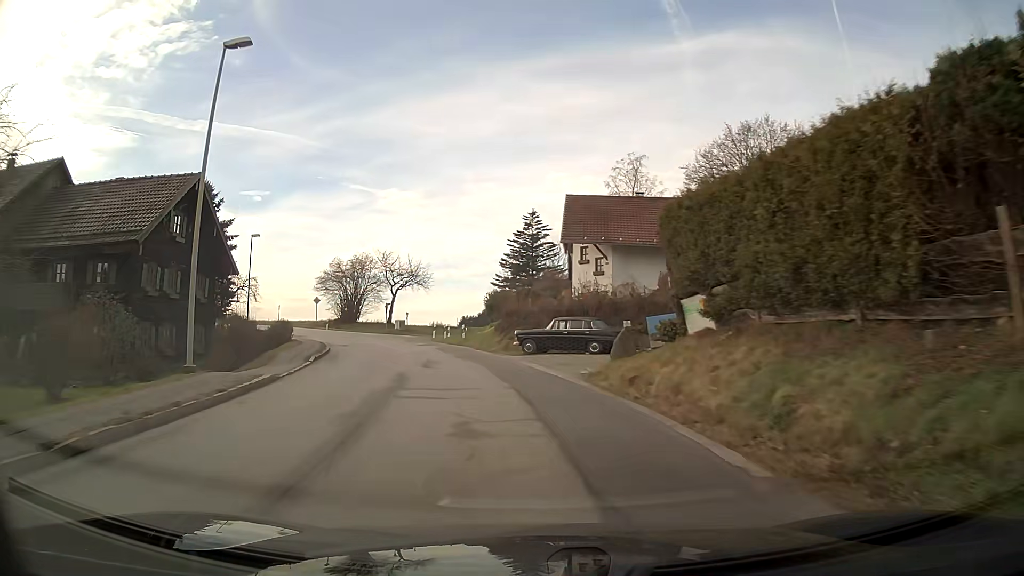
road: secondary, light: Day
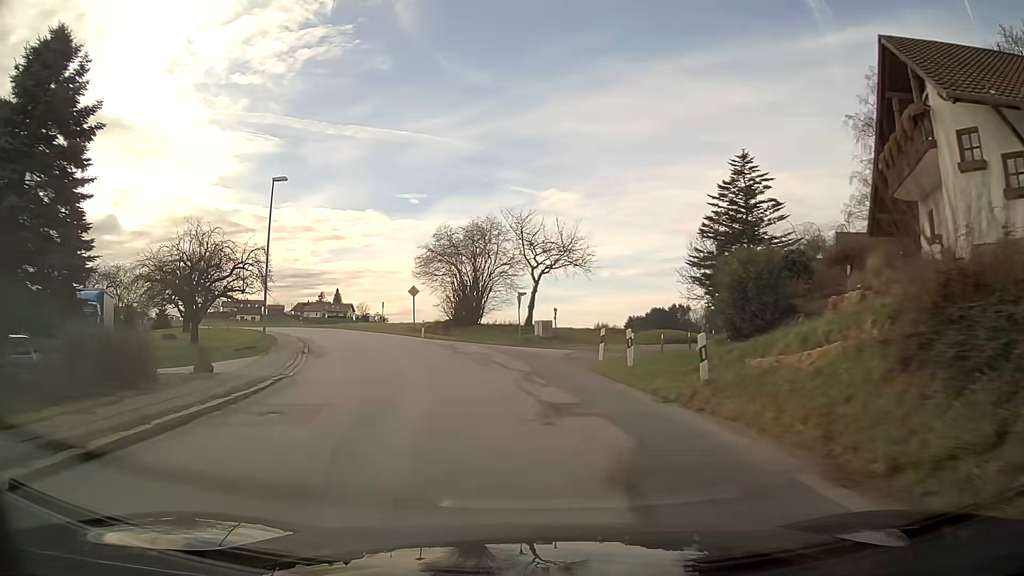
(-3.2, +26.3) m; -13°
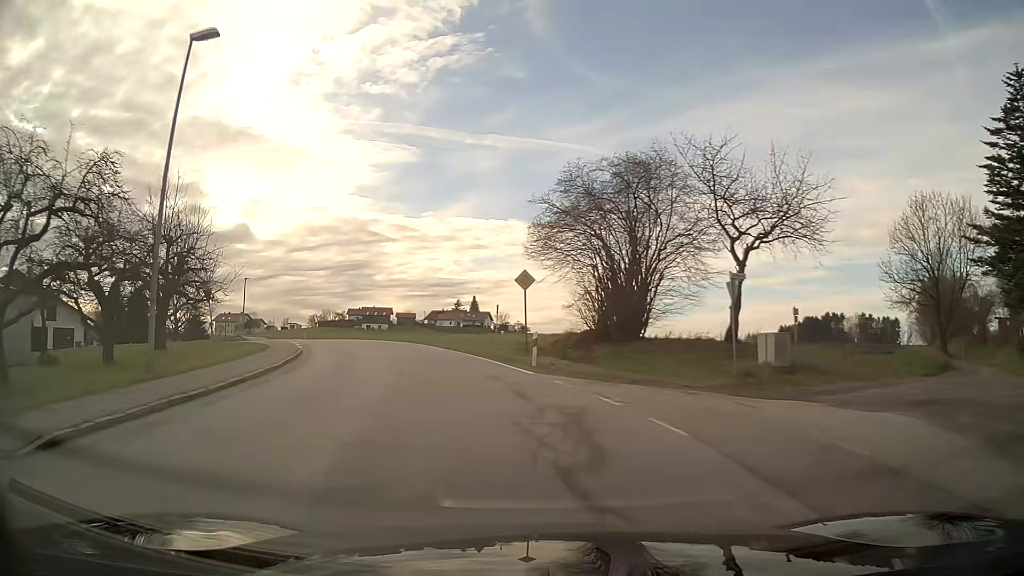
(-2.1, +20.4) m; -12°
